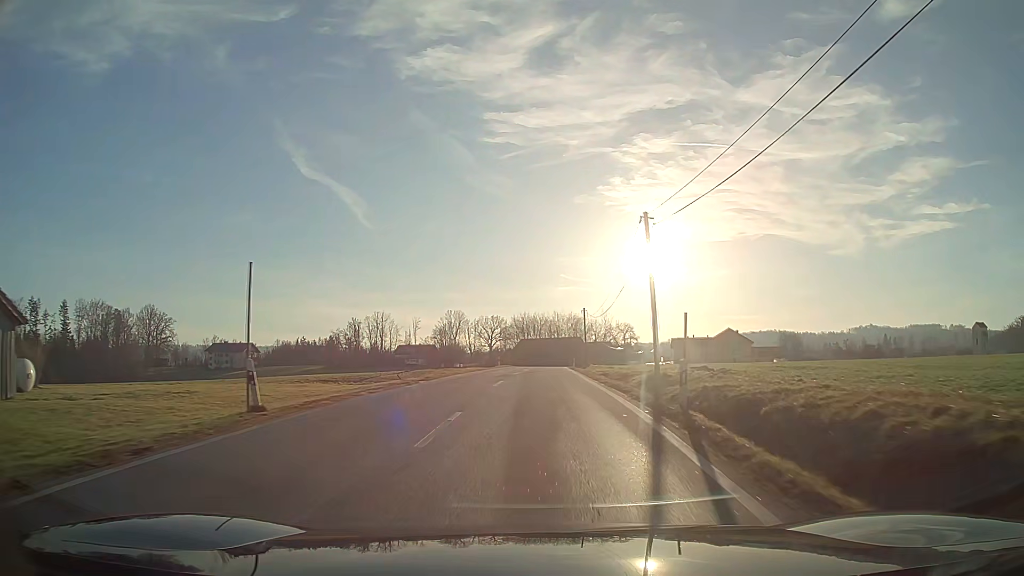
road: tertiary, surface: asphalt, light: Day
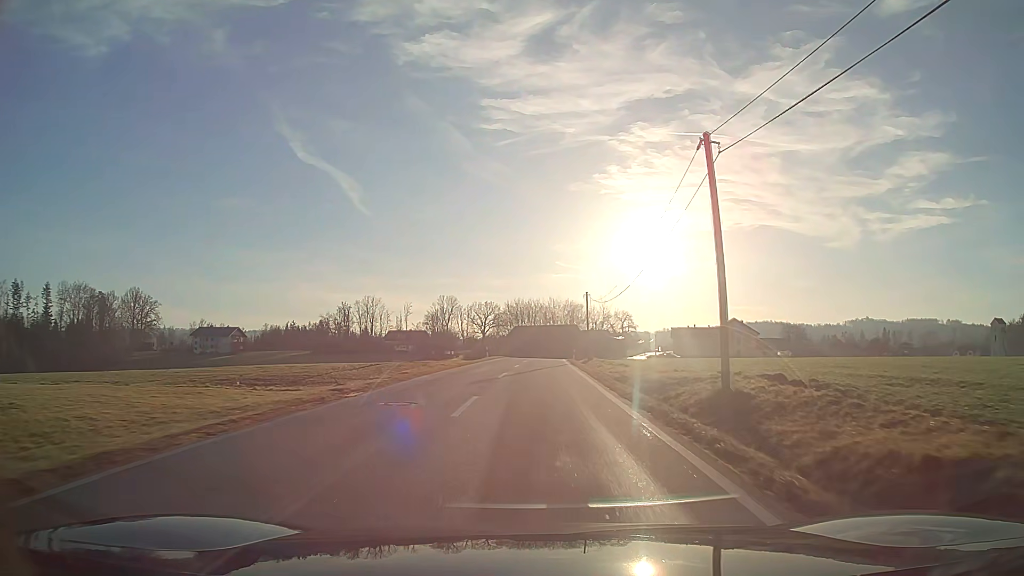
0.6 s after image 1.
(0.0, +8.9) m; 0°
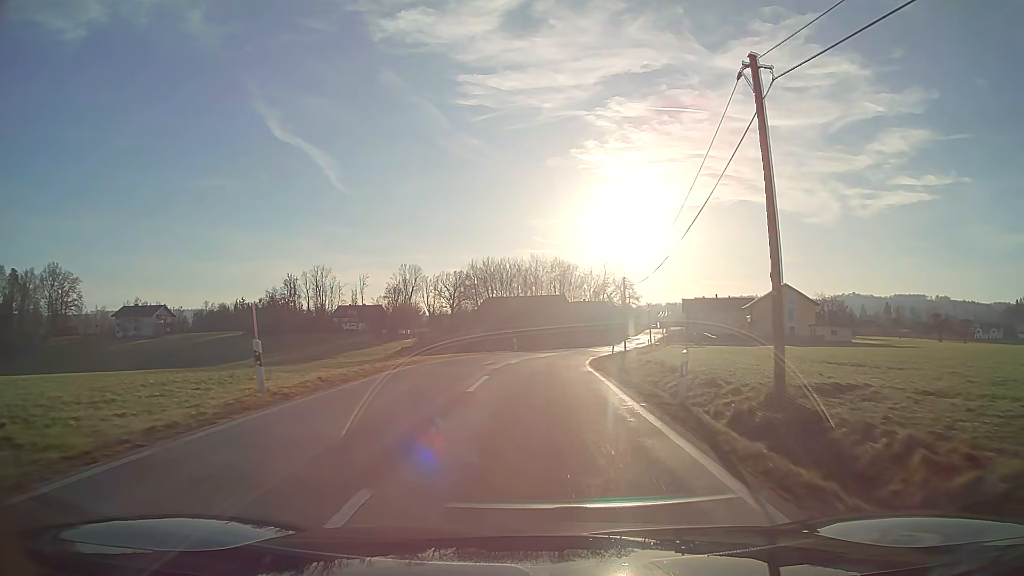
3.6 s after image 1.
(+0.7, +46.0) m; +2°
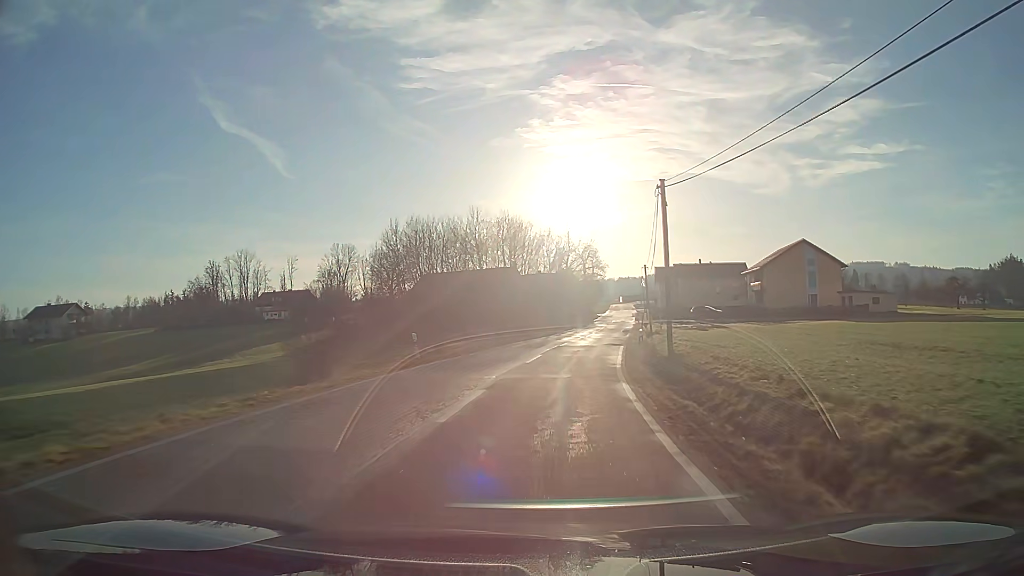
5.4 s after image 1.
(+1.0, +28.2) m; +5°
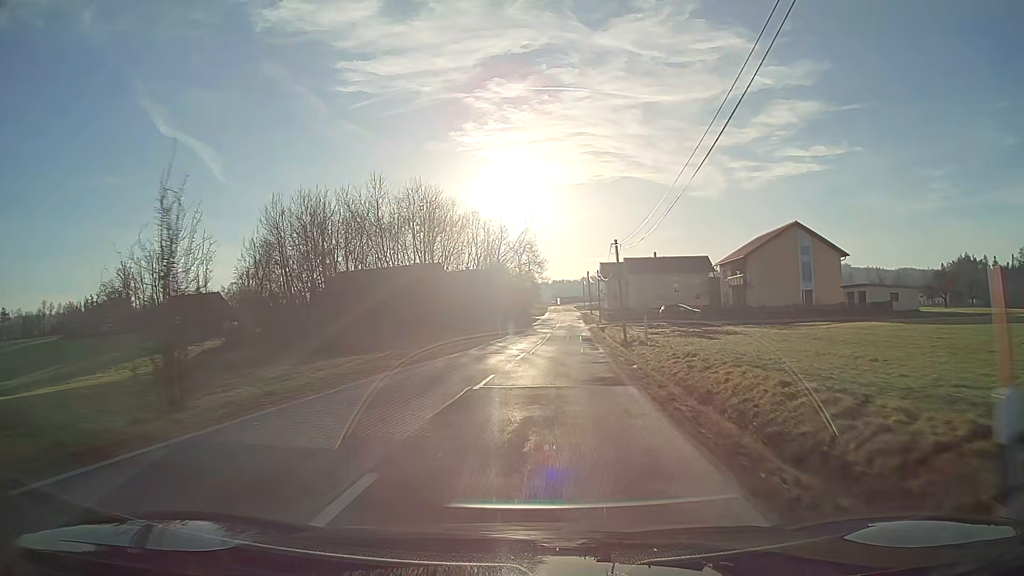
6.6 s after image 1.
(+0.9, +19.1) m; +5°
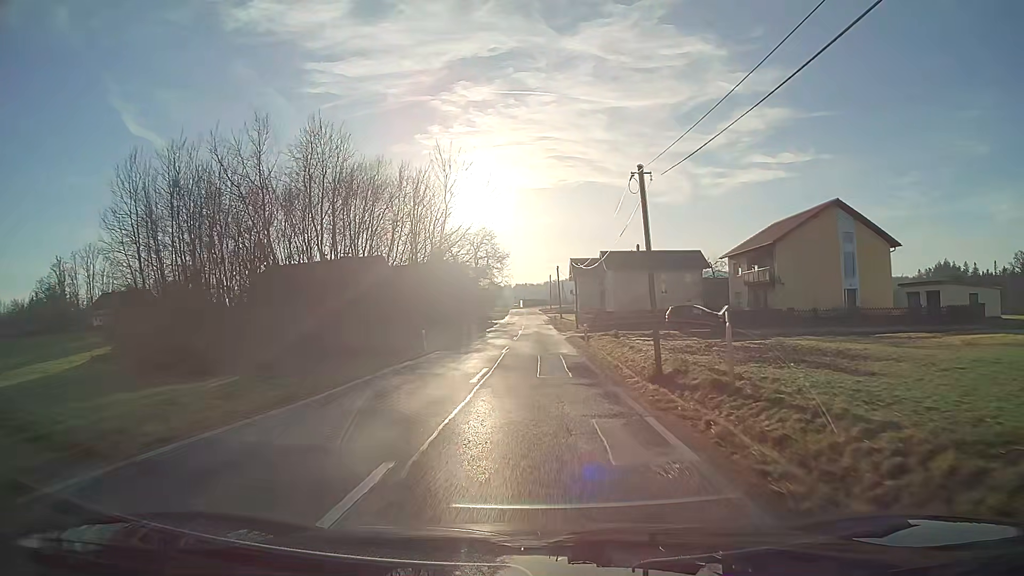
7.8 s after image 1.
(+0.5, +19.1) m; +3°
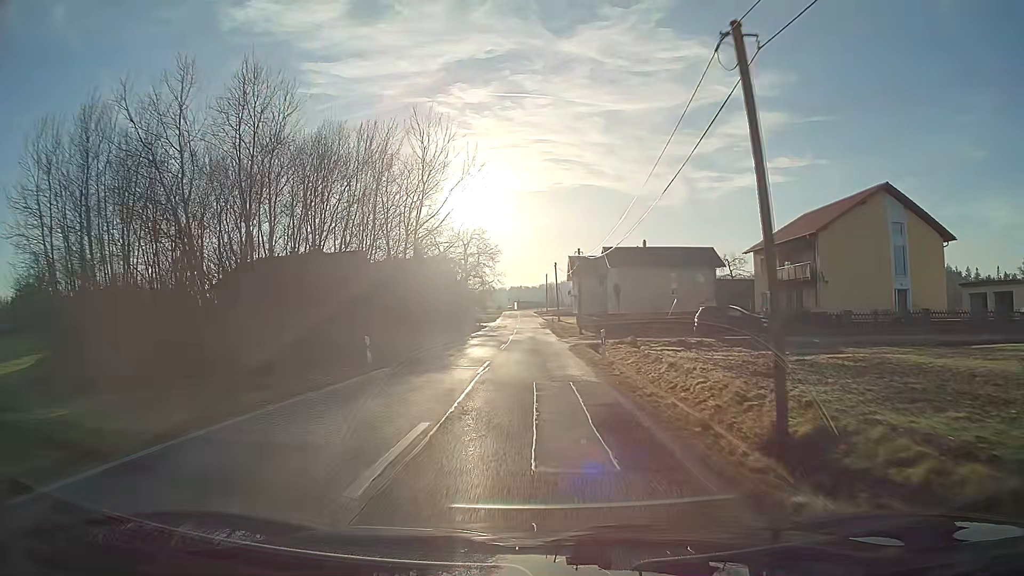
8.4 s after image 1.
(0.0, +9.5) m; 0°
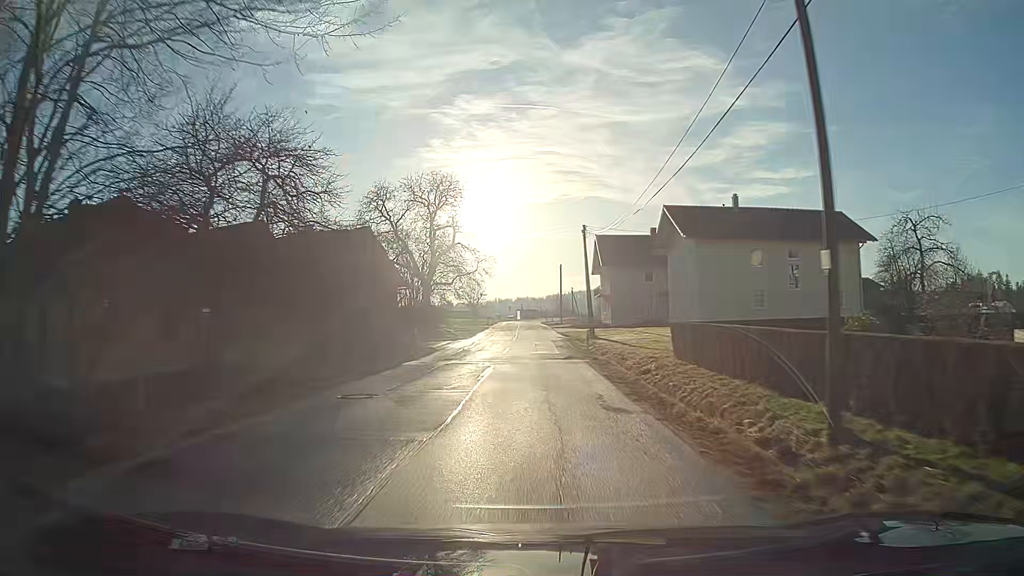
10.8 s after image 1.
(-0.1, +37.3) m; 0°
